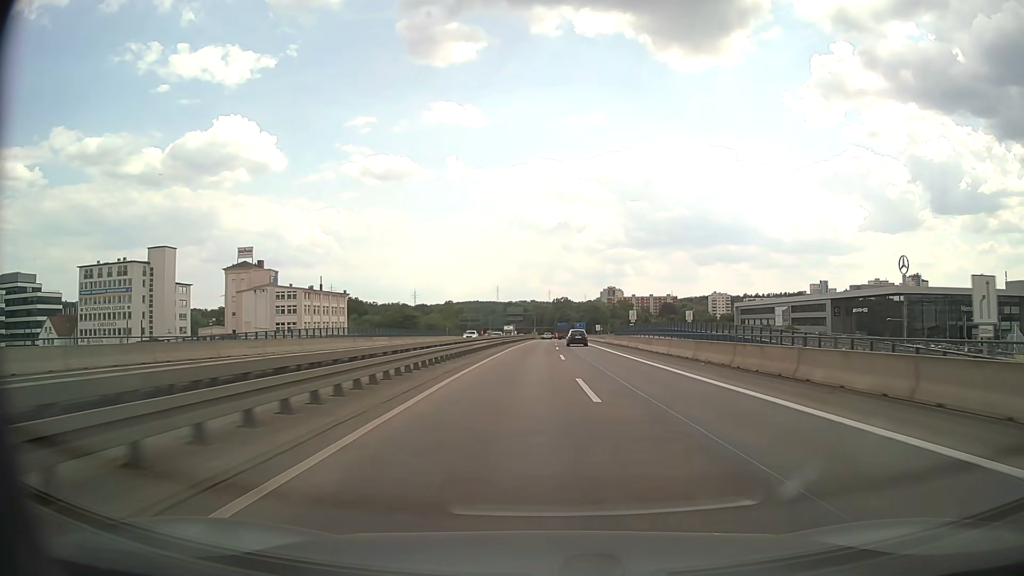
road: motorway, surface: asphalt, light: Day
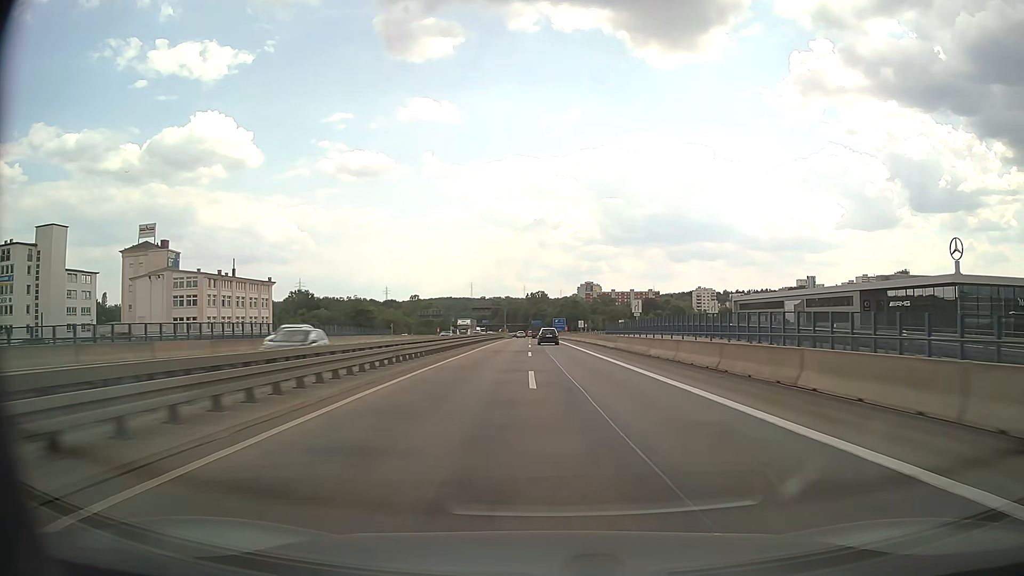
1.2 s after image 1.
(+0.7, +33.4) m; +2°
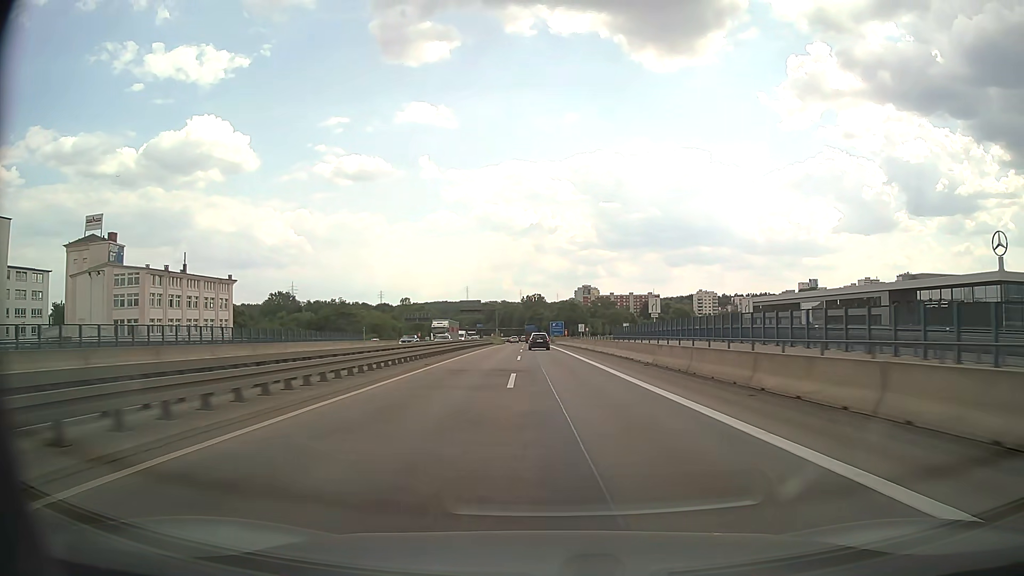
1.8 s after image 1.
(+0.1, +16.6) m; 0°
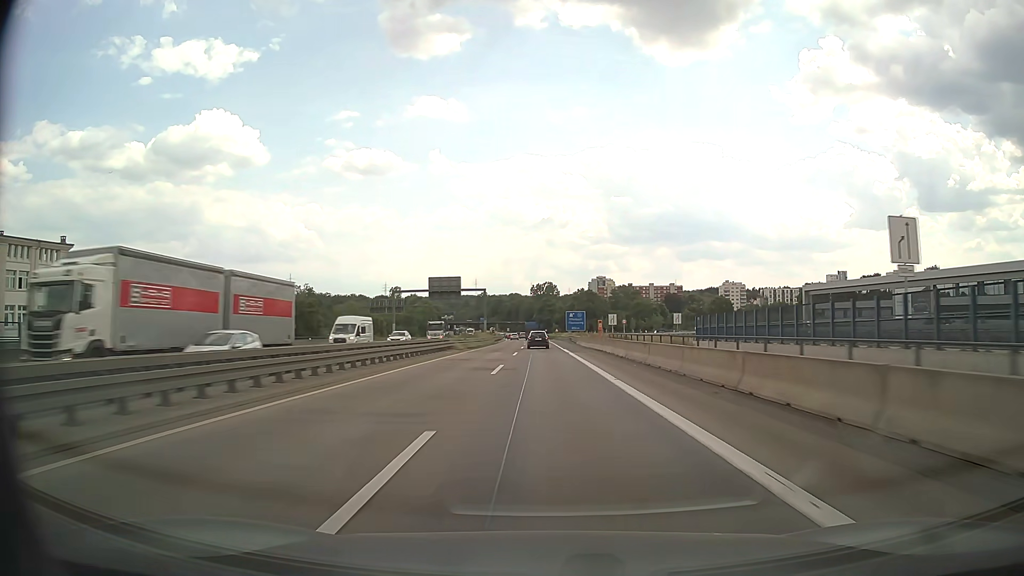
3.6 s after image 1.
(-0.2, +49.7) m; -1°
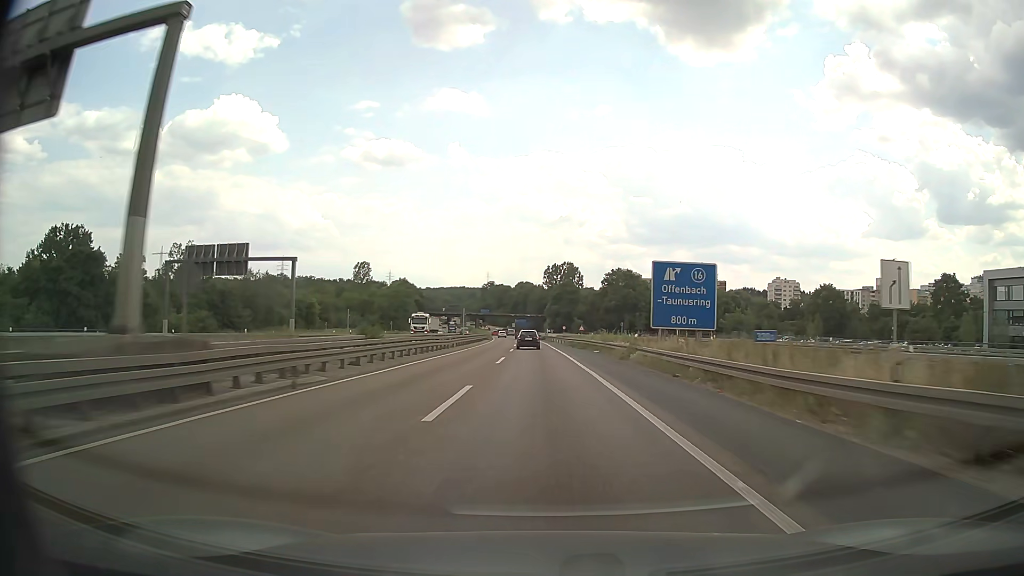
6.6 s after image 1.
(-0.8, +82.7) m; -1°
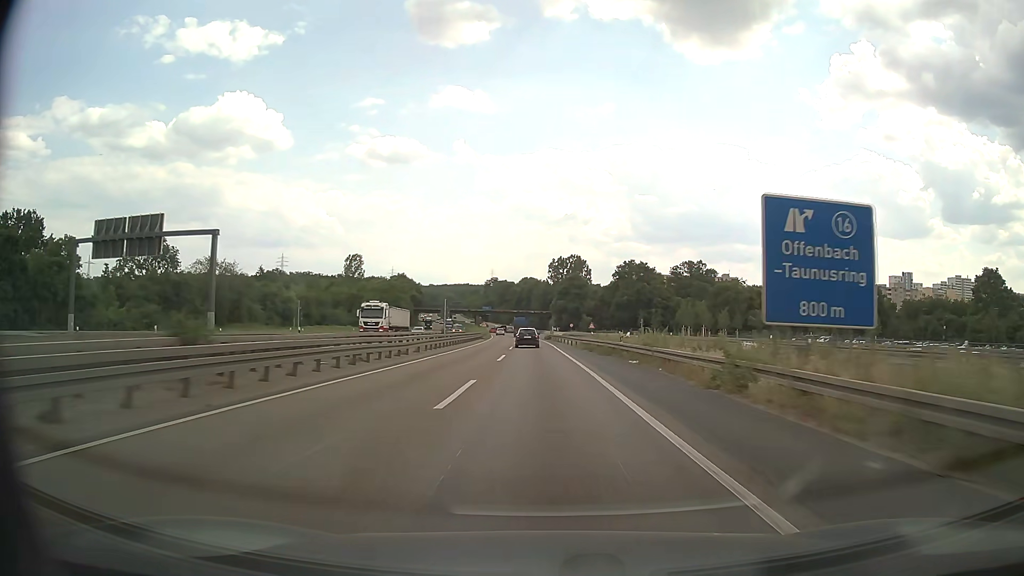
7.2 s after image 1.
(0.0, +16.6) m; 0°
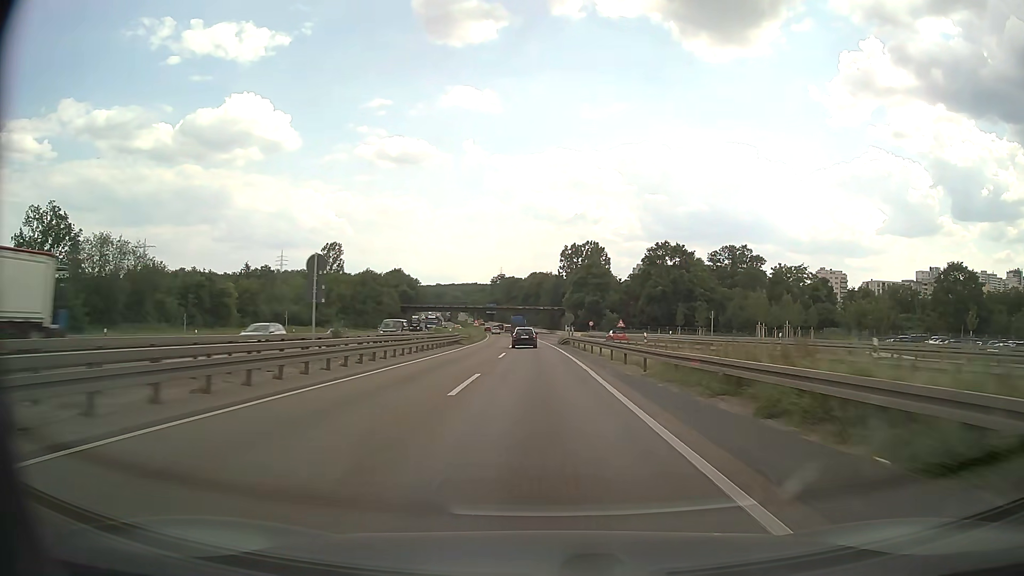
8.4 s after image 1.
(-0.2, +33.3) m; -1°
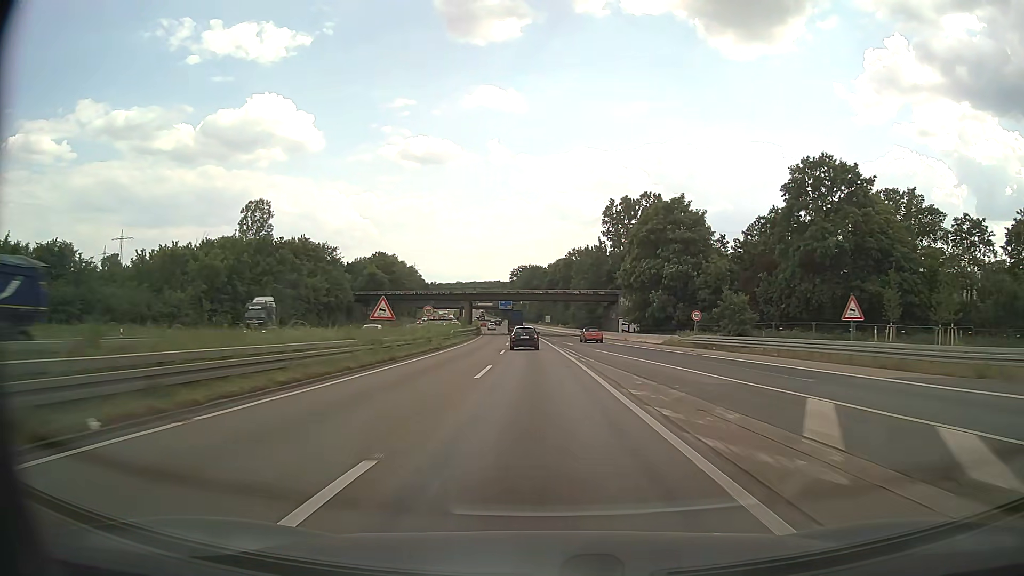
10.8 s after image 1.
(-1.3, +67.0) m; -2°
(0, +10) (0, +20) (0, +30) (-1, +40) (-1, +50) (-1, +60) (-2, +70) (-3, +80) (-3, +90) (-4, +100) m
